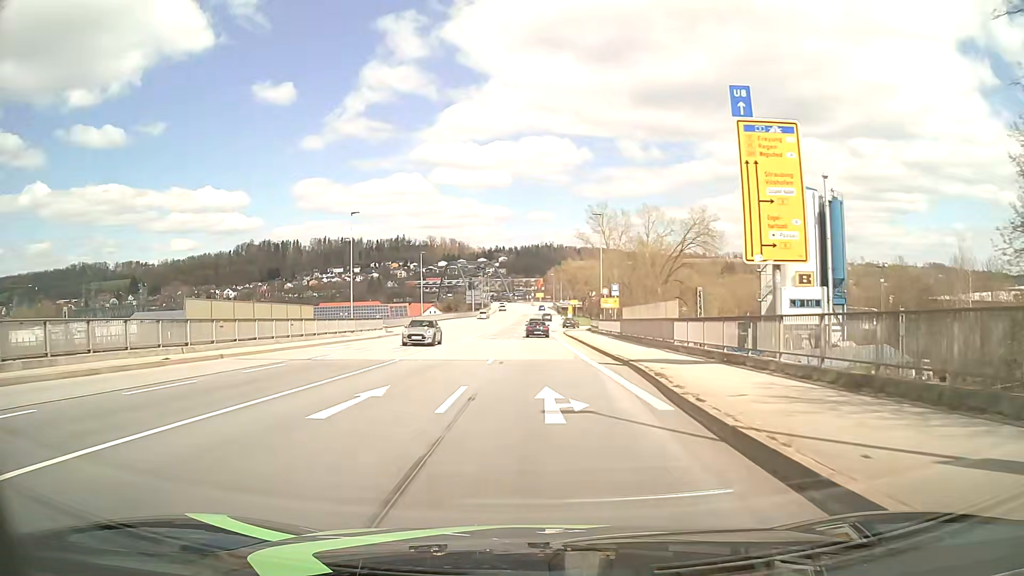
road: primary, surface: asphalt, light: Day
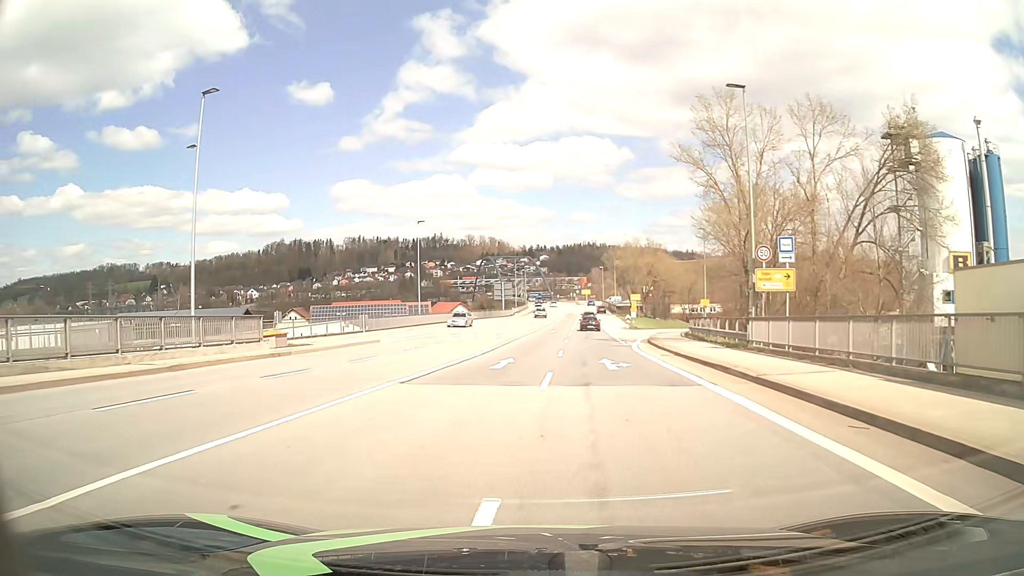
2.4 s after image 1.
(-1.0, +32.8) m; -4°
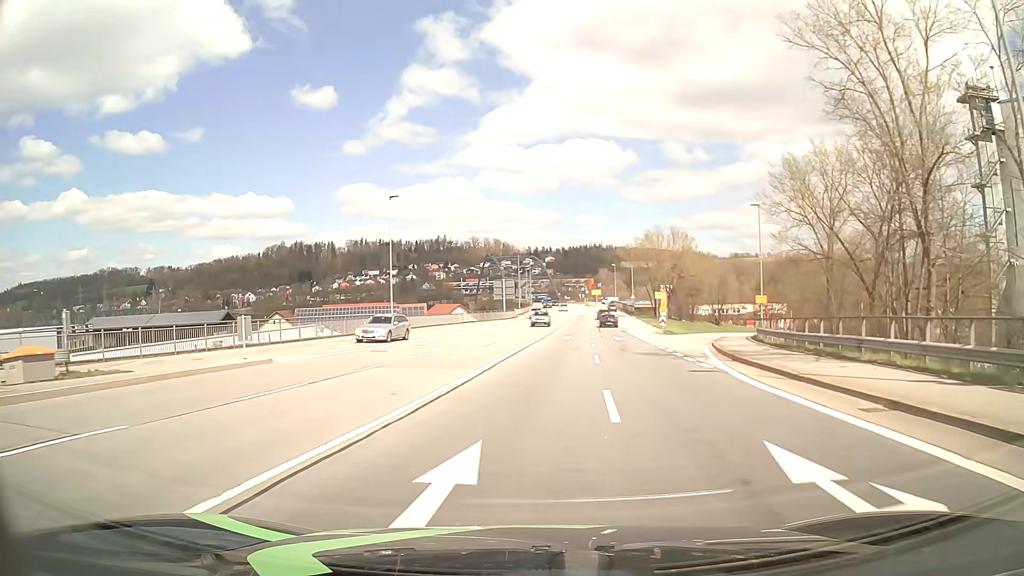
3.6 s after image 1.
(-0.1, +15.9) m; -1°
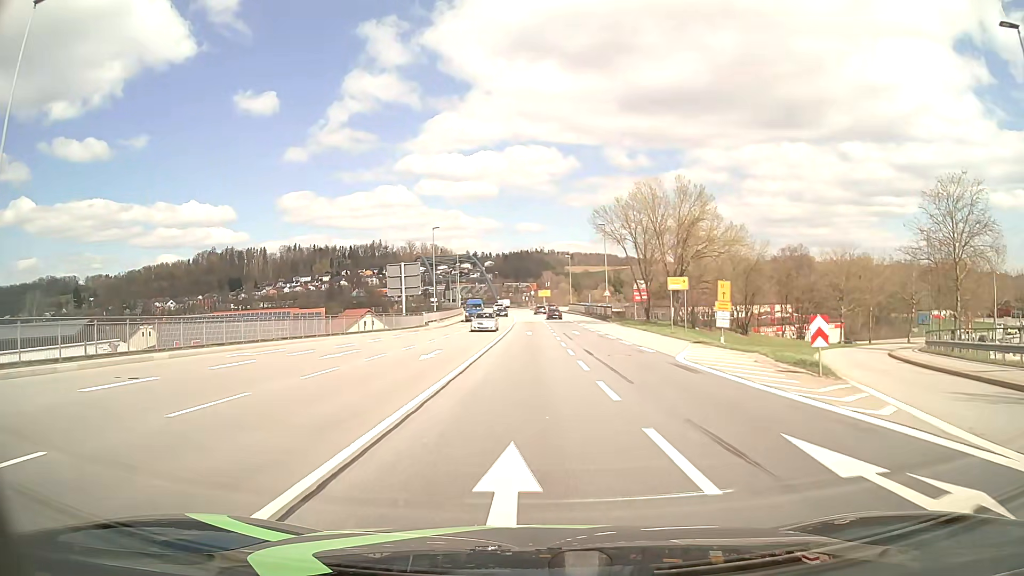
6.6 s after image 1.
(+1.9, +38.1) m; +5°
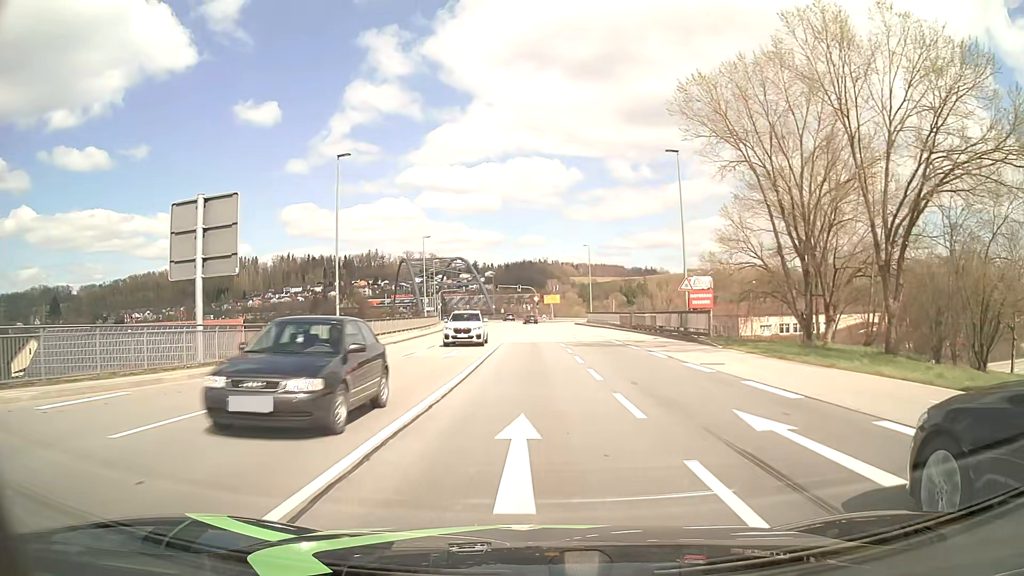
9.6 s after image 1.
(-0.2, +37.7) m; 0°
